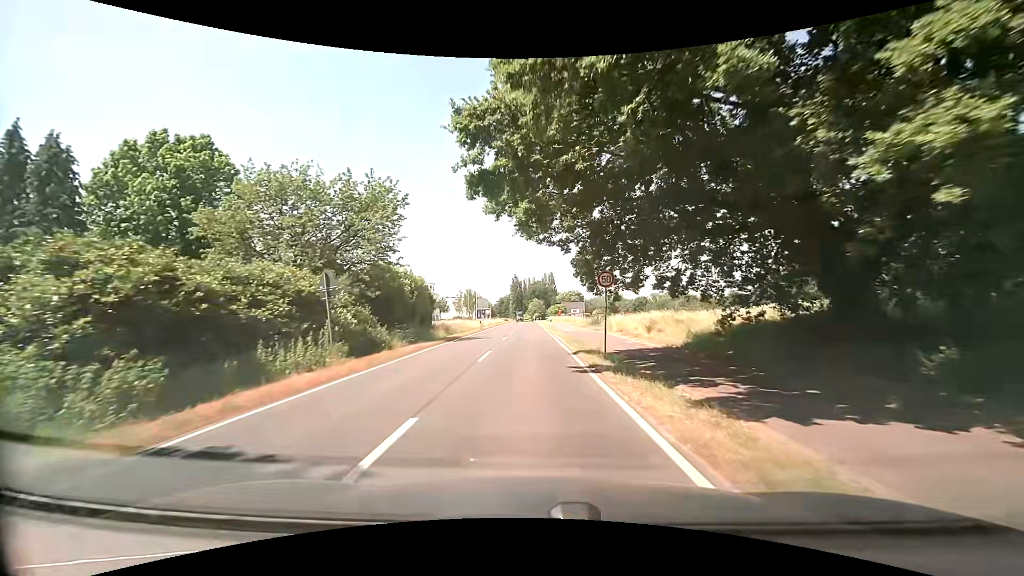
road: secondary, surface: asphalt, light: Day
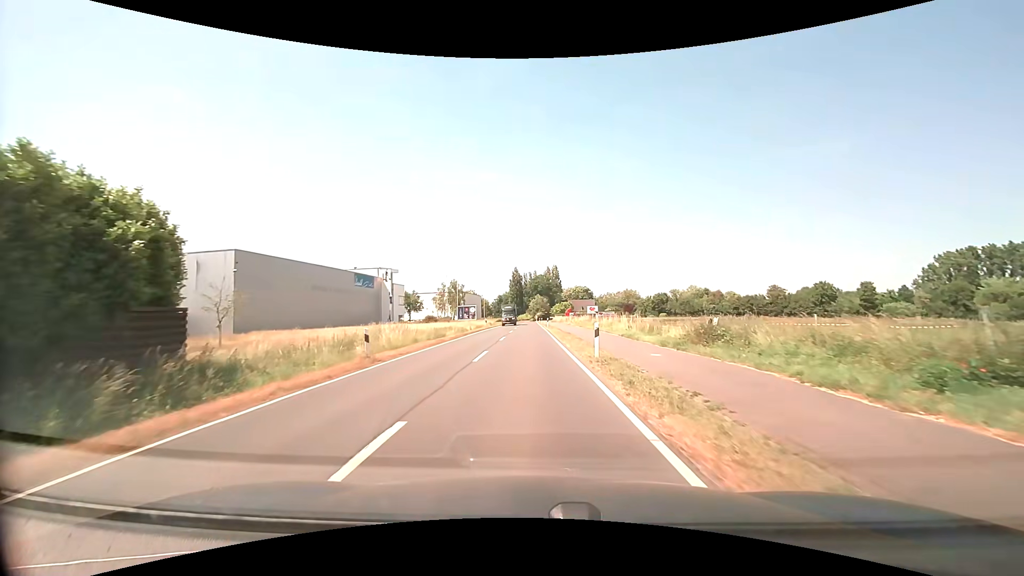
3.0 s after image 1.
(-0.2, +36.6) m; 0°
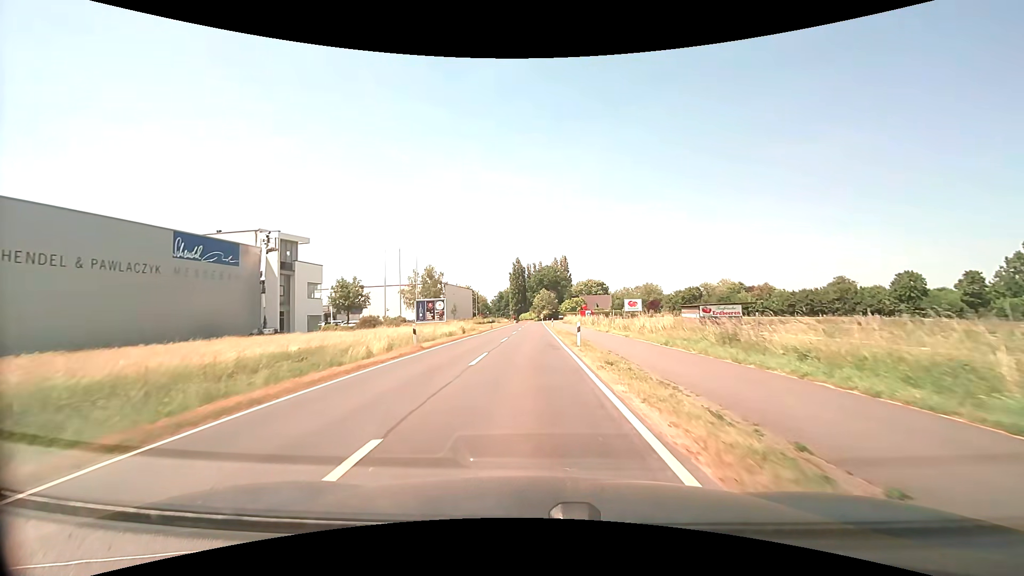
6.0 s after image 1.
(0.0, +37.3) m; 0°
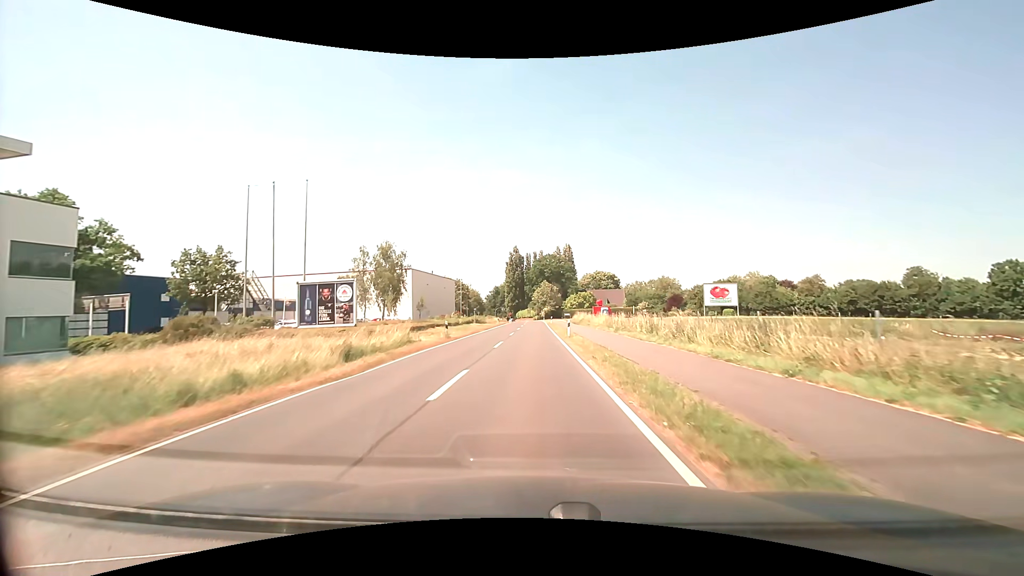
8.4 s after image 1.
(-0.1, +29.8) m; 0°
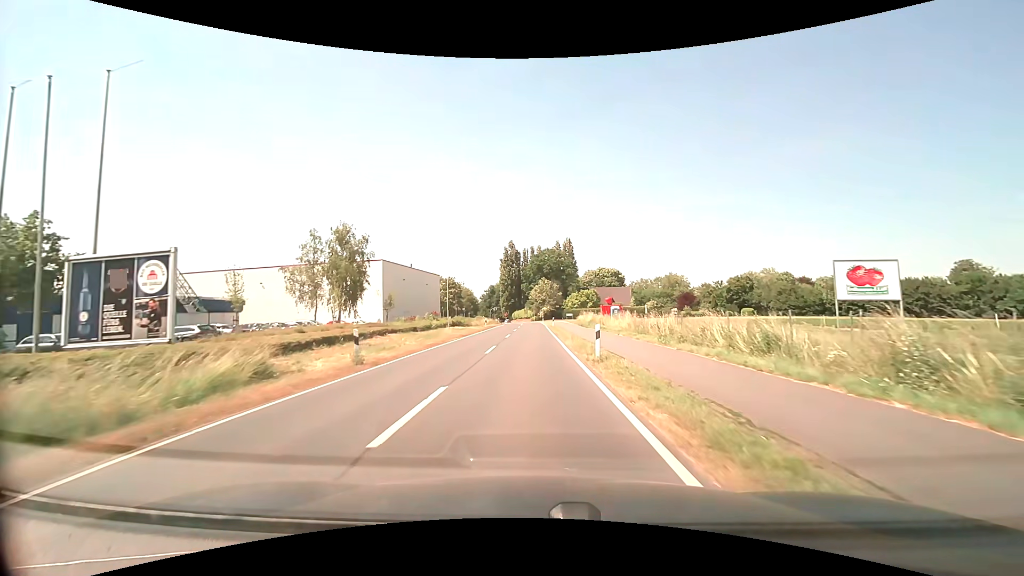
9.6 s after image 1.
(0.0, +14.9) m; 0°
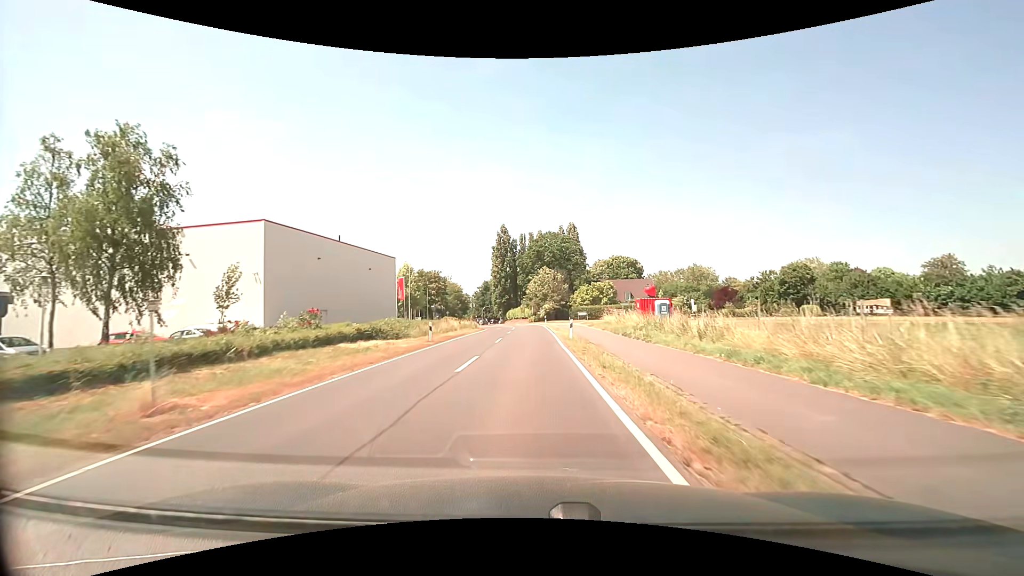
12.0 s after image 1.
(+0.2, +29.8) m; 0°
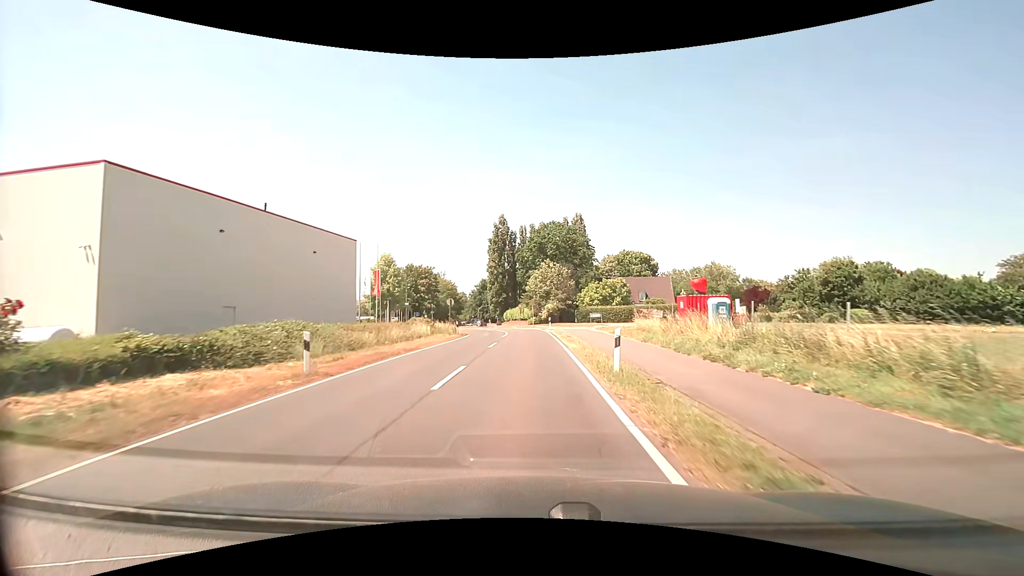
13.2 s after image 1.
(0.0, +14.9) m; 0°
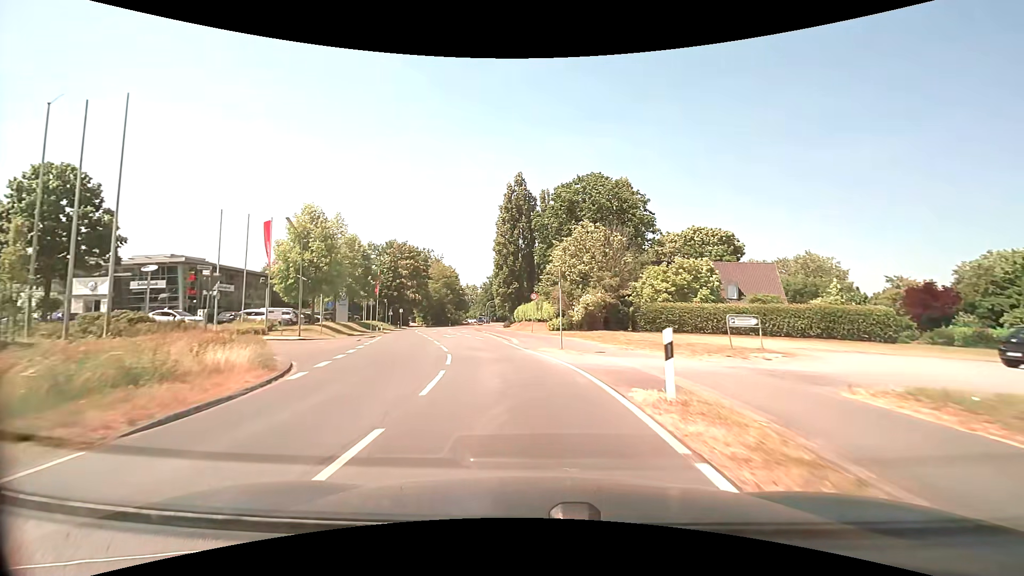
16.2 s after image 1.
(-0.5, +37.0) m; -3°
(0, +10) (-2, +20) (-4, +30) (-6, +39) (-9, +49) (-11, +59) (-13, +69) (-14, +79) (-13, +89) (-11, +98) m
